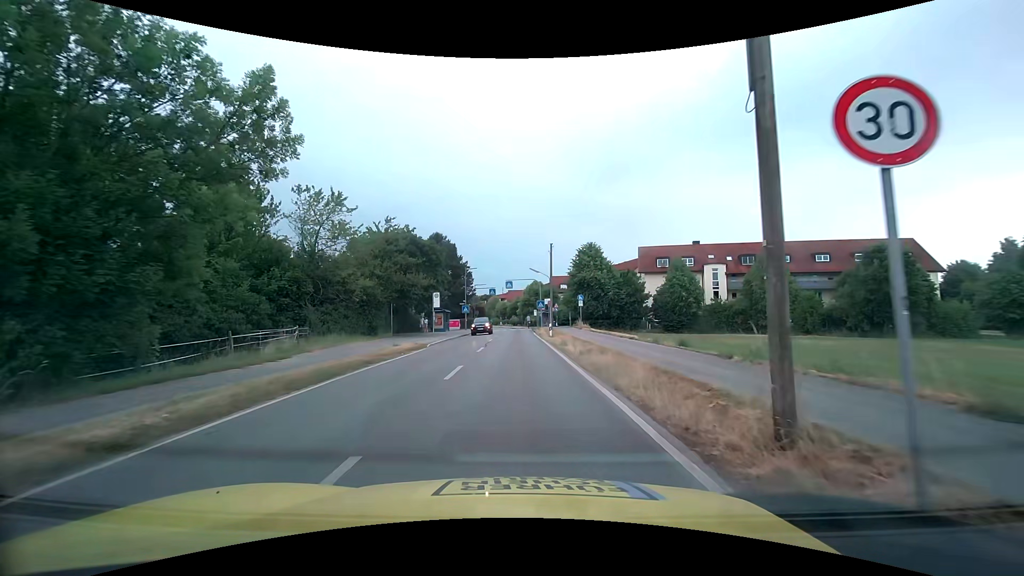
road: tertiary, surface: asphalt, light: Day
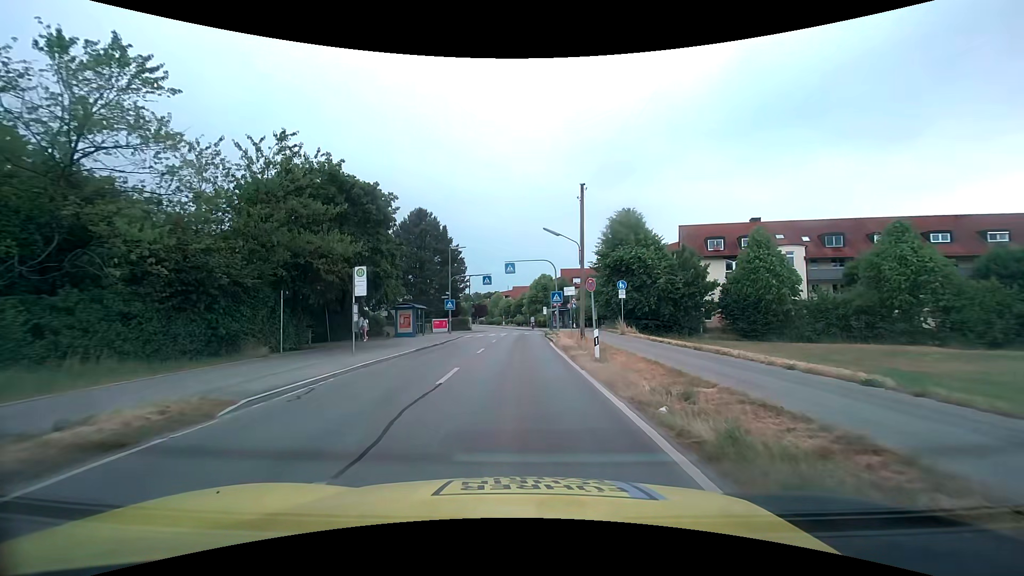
(-0.4, +19.0) m; -1°
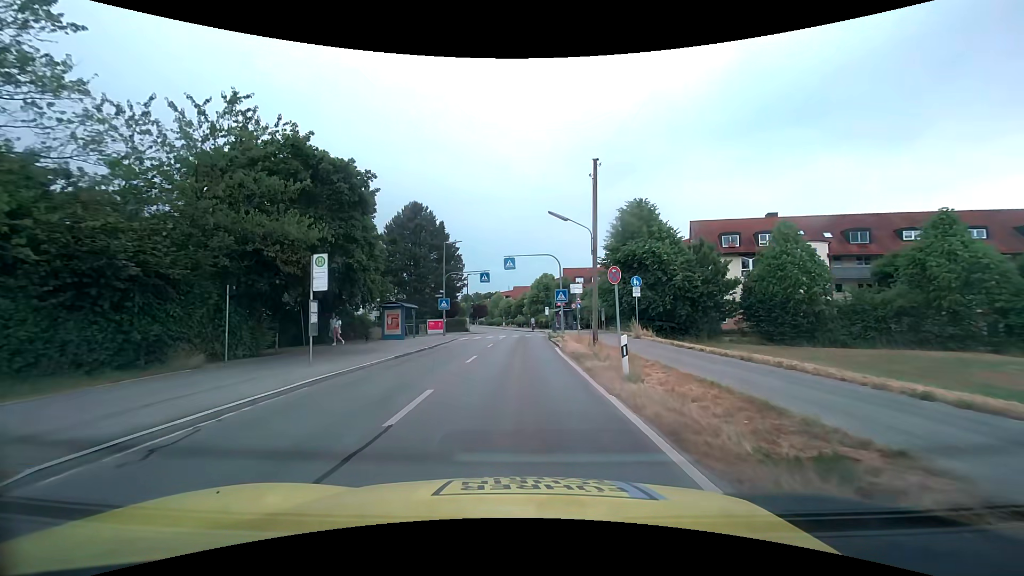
(0.0, +3.9) m; 0°
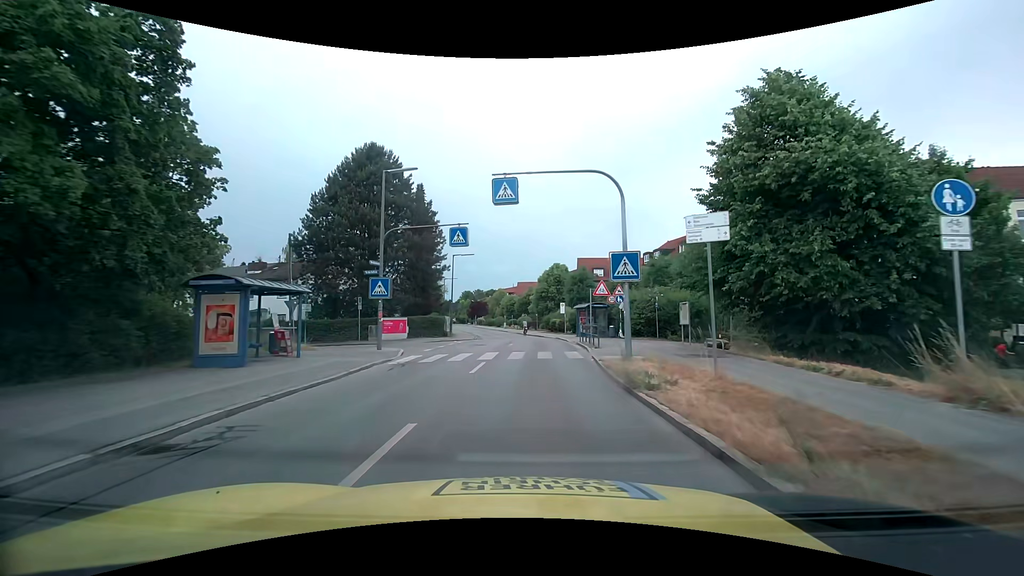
(-0.2, +21.0) m; -1°
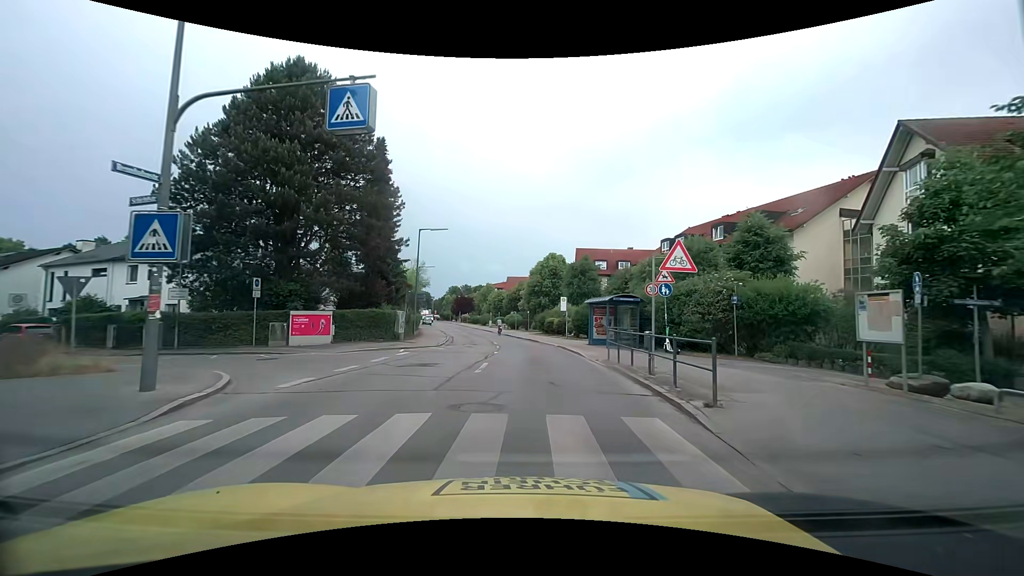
(+0.1, +13.2) m; +1°
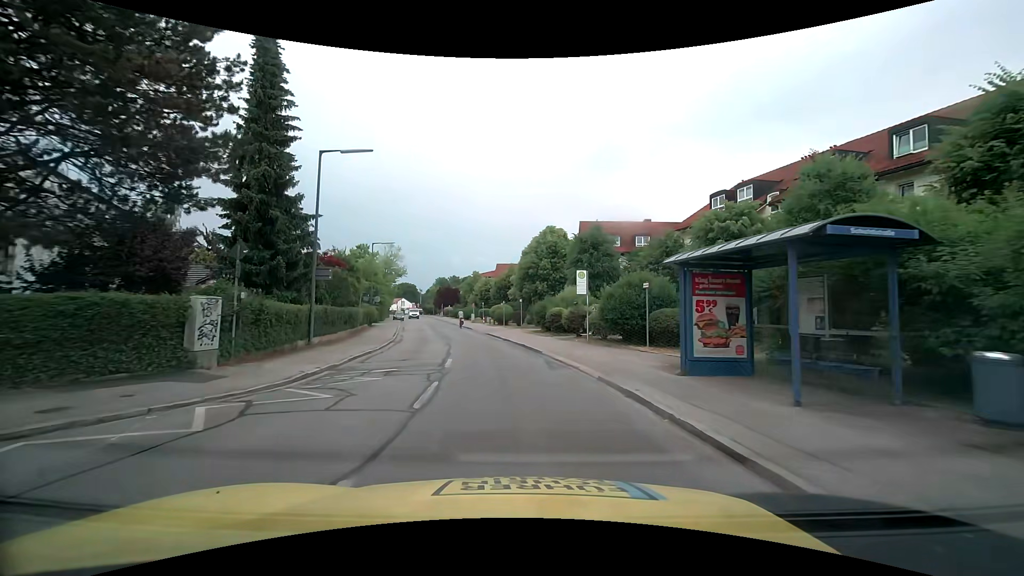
(+0.3, +17.5) m; +2°
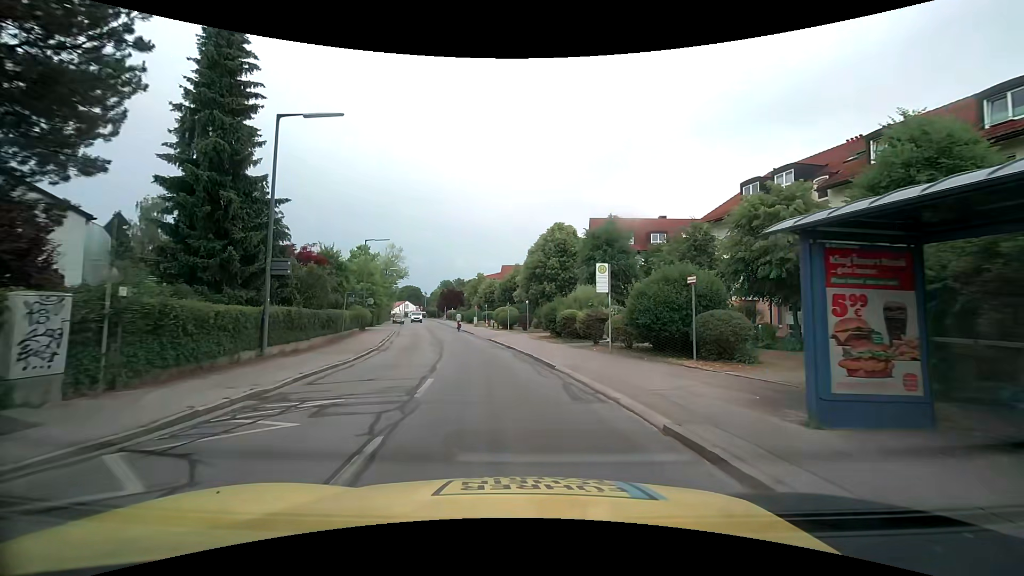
(0.0, +4.4) m; -1°
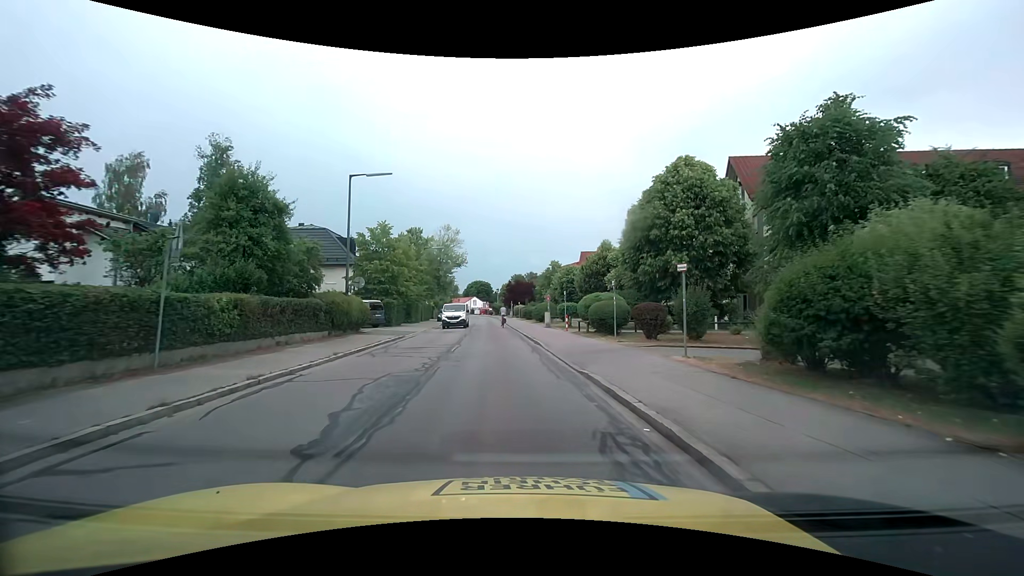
(-1.6, +21.9) m; -9°
(0, +10) (-1, +20) (-1, +30) (-2, +40) (-3, +50) (-4, +60) (-5, +70) (-5, +80) (-6, +90) (-7, +100) m
